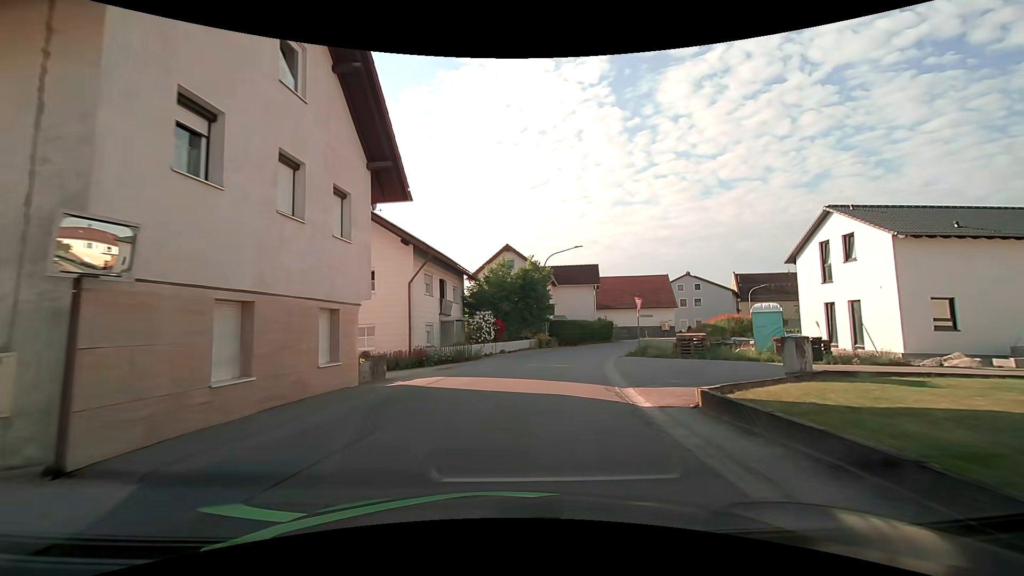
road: tertiary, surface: asphalt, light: Day
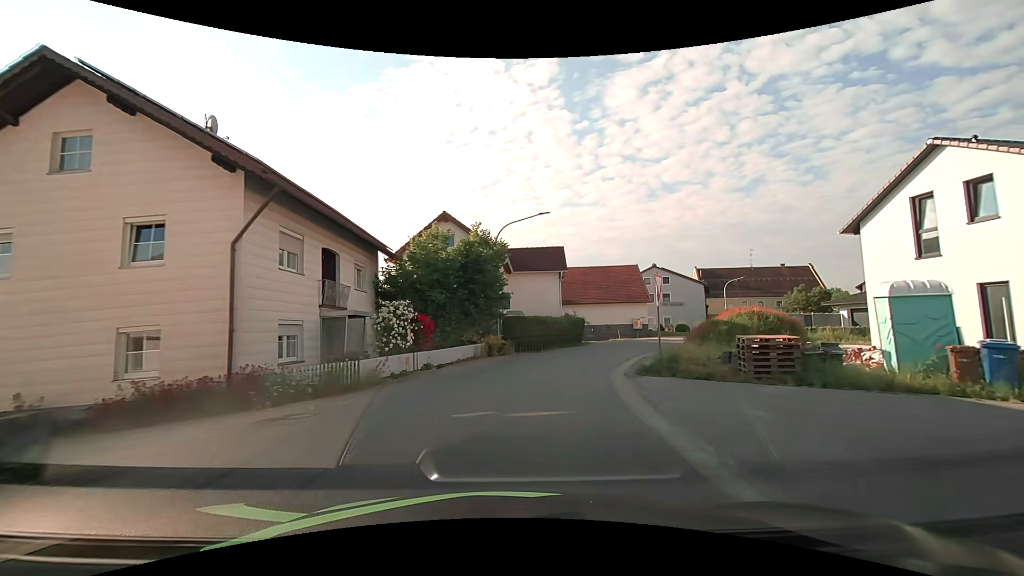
(+0.7, +10.9) m; +7°
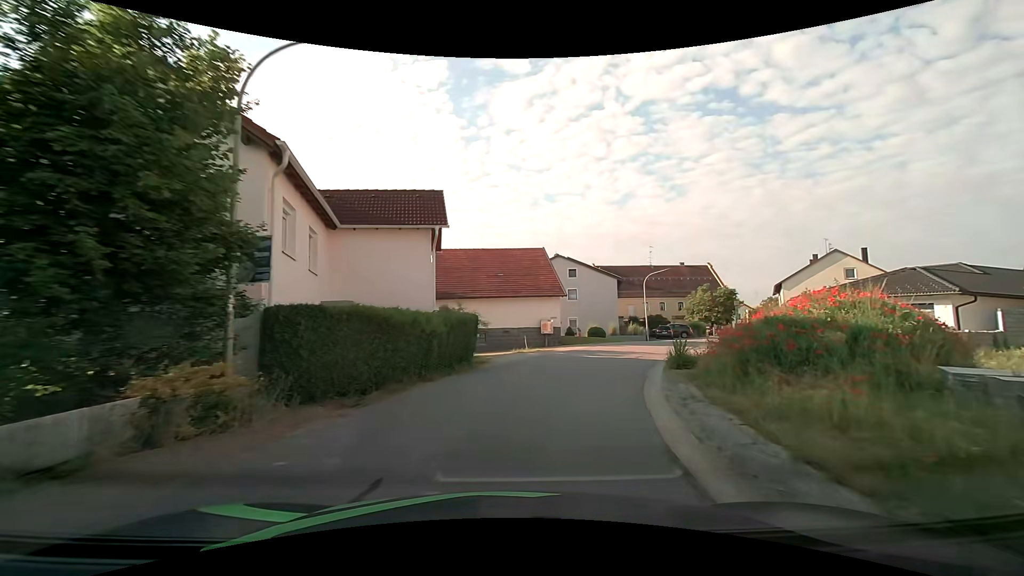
(+1.4, +16.8) m; +11°
(+1, +10) (+3, +20) (+7, +29) (+12, +37) (+18, +46) (+23, +54) (+29, +62) (+35, +71) (+40, +79) (+44, +88) m
